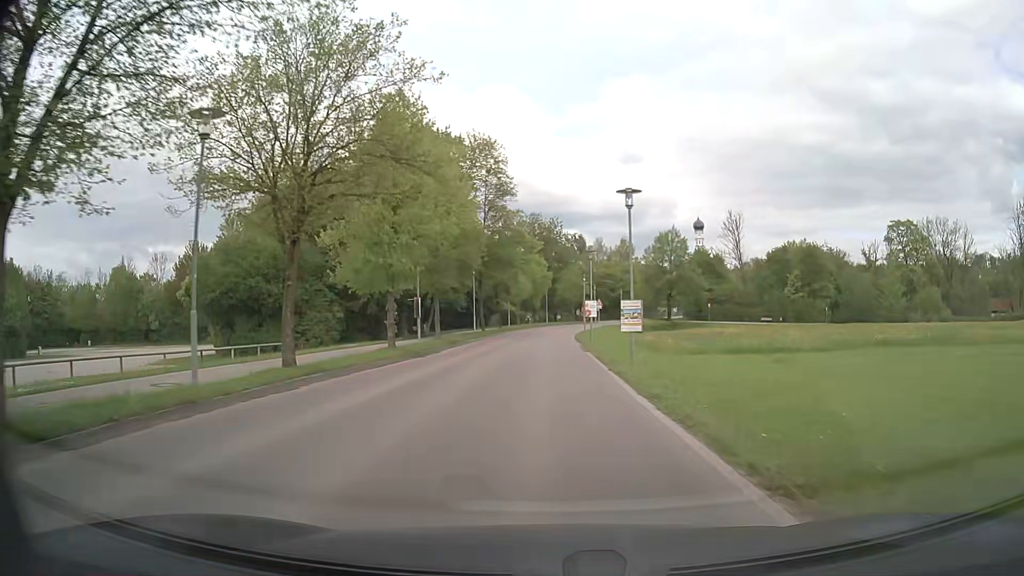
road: tertiary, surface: asphalt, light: Day
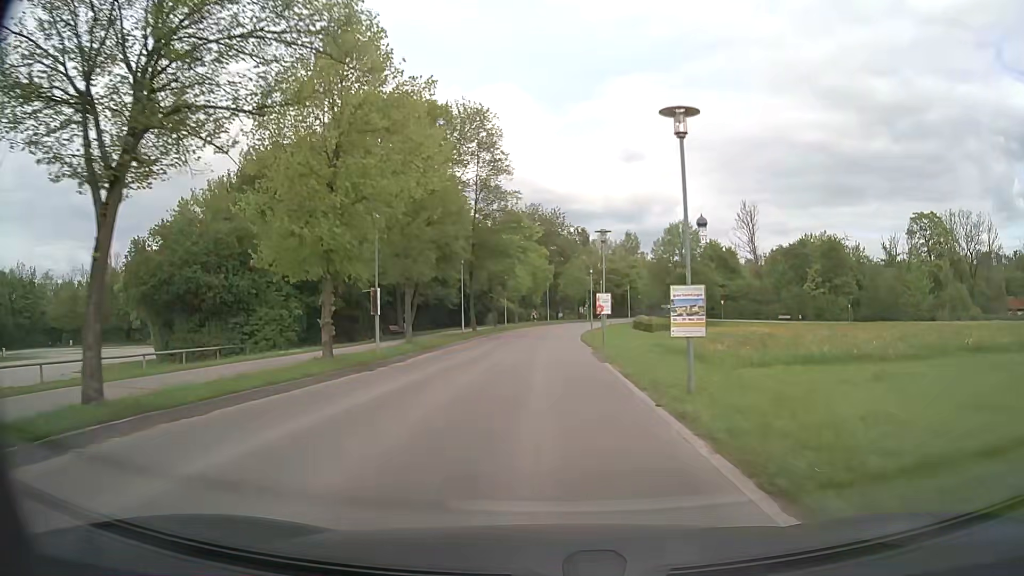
(0.0, +7.6) m; -1°
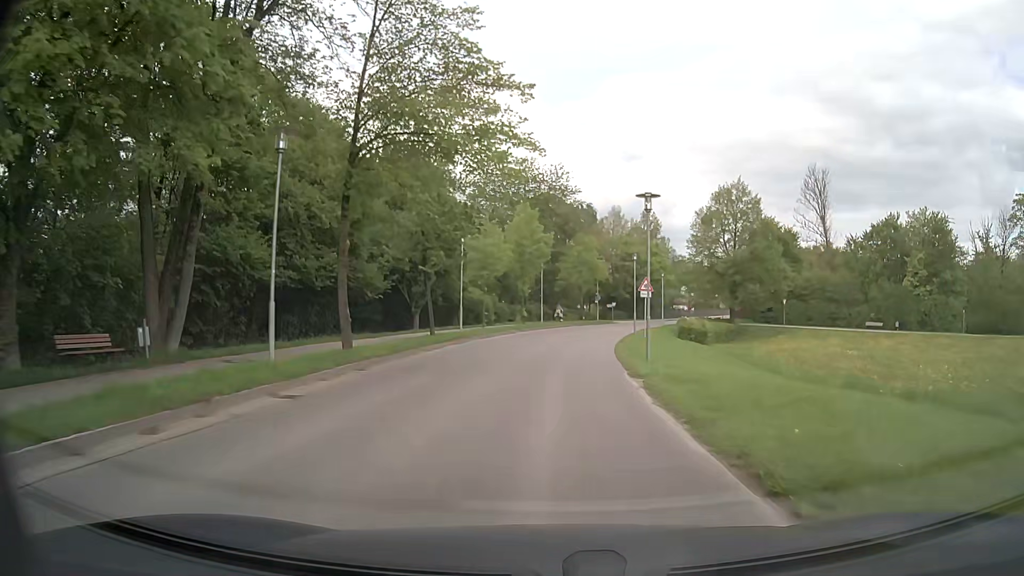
(+0.2, +29.4) m; +1°
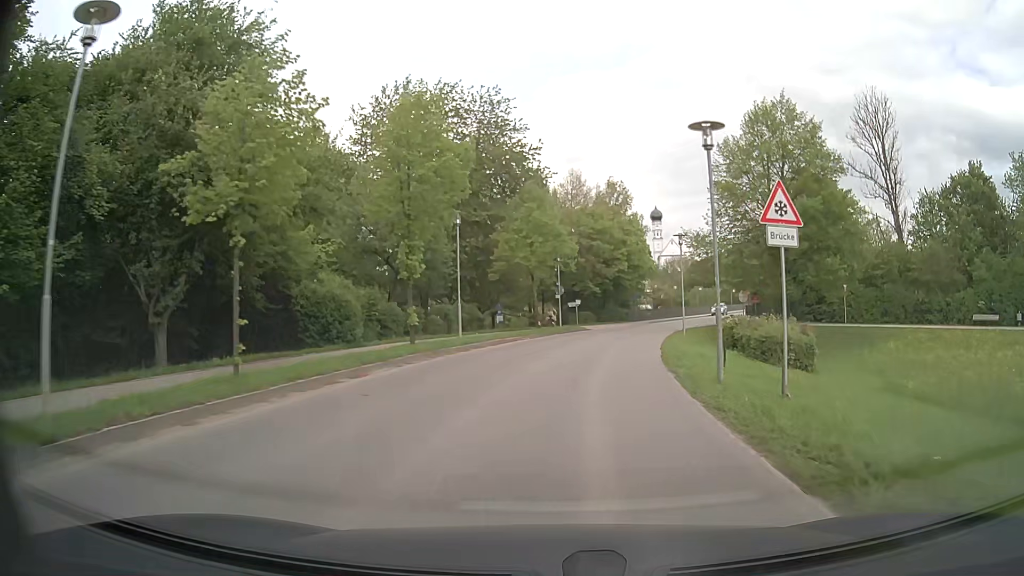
(+0.5, +26.8) m; +4°
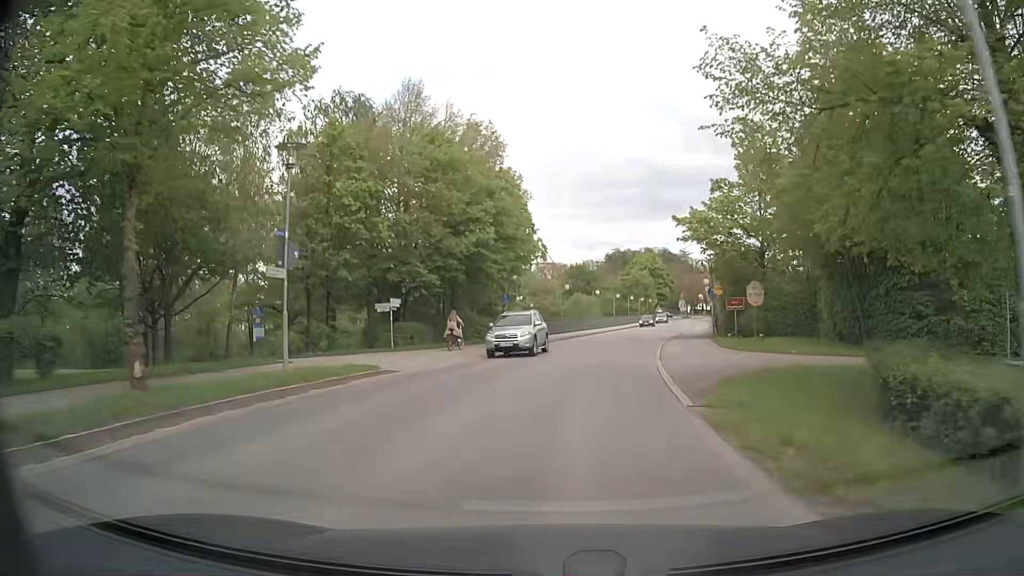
(+3.3, +30.4) m; +11°
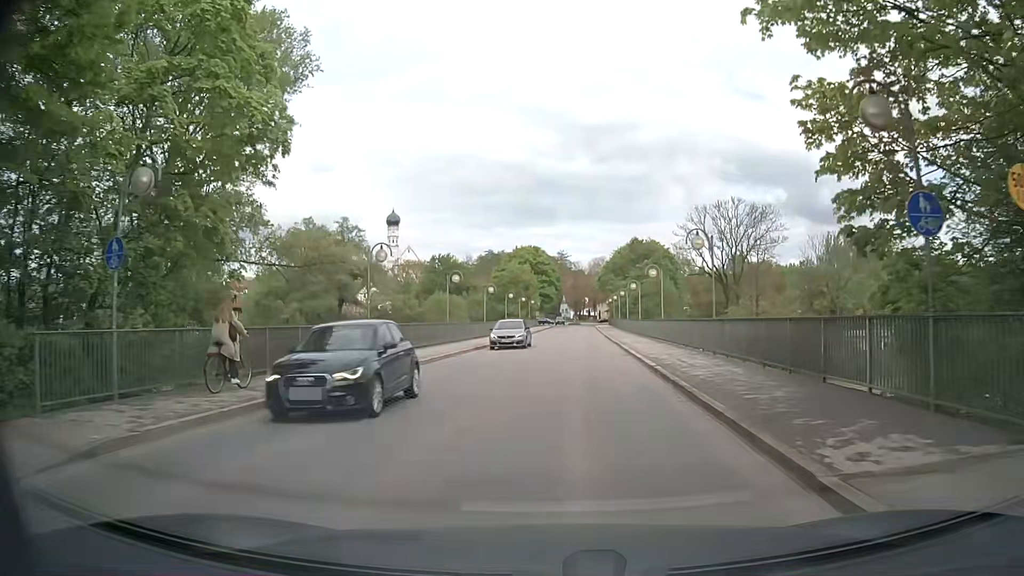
(+2.9, +30.1) m; +11°
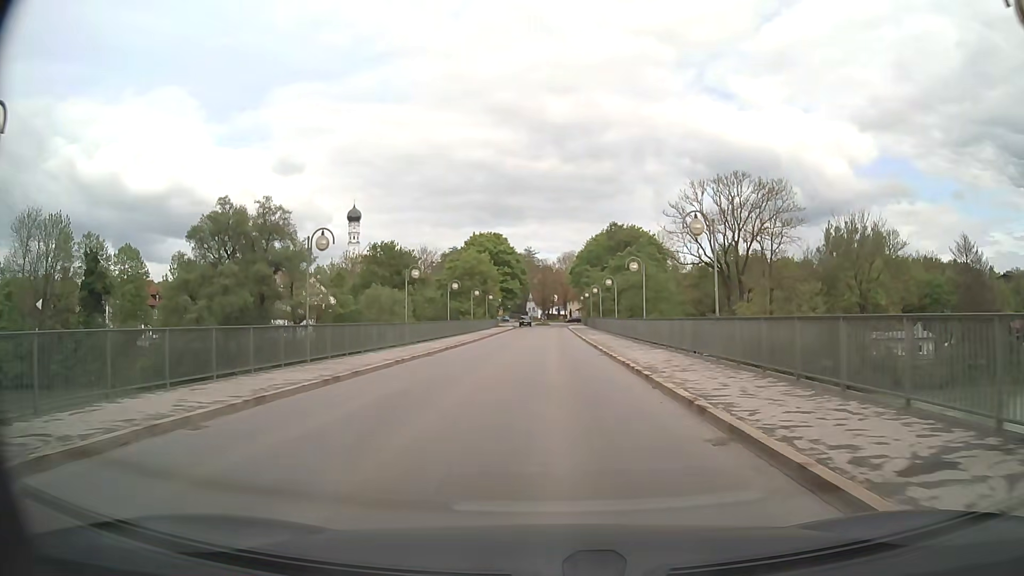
(+0.8, +18.9) m; +3°
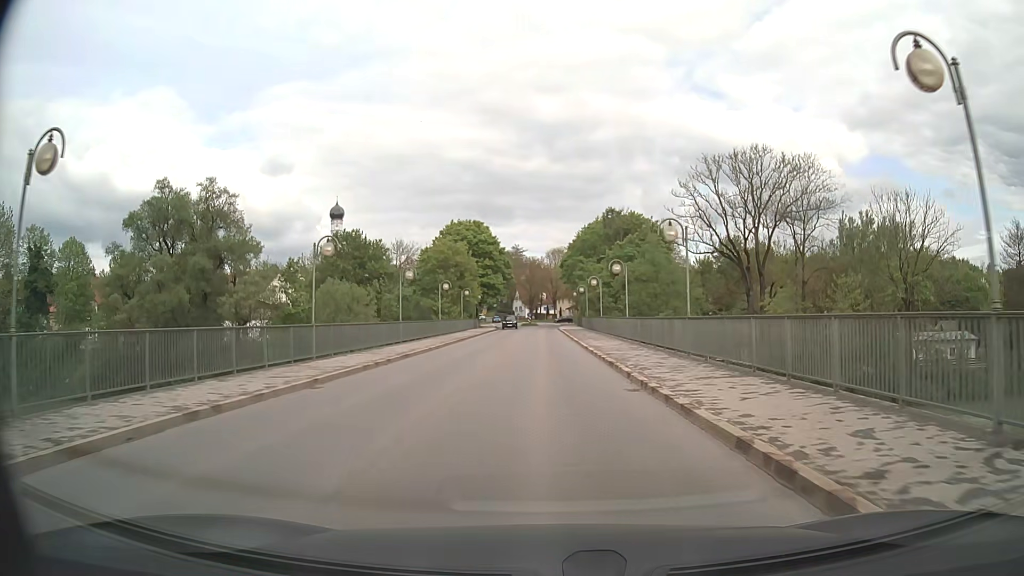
(+0.1, +13.2) m; +1°
(0, +10) (0, +20) (0, +30) (0, +40) (0, +50) (0, +60) (0, +70) (0, +80) (0, +90) (0, +100) m
